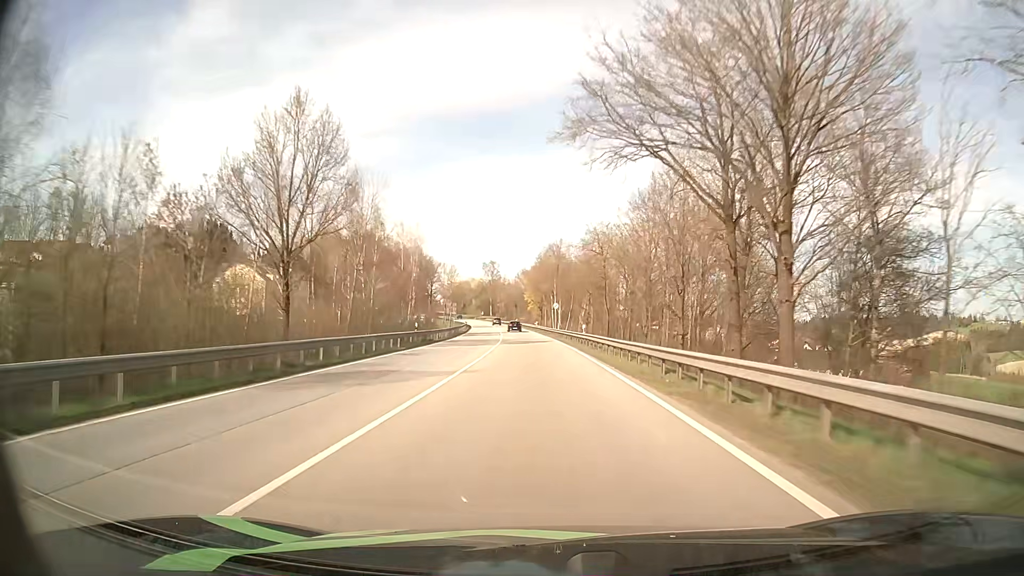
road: primary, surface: asphalt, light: Day
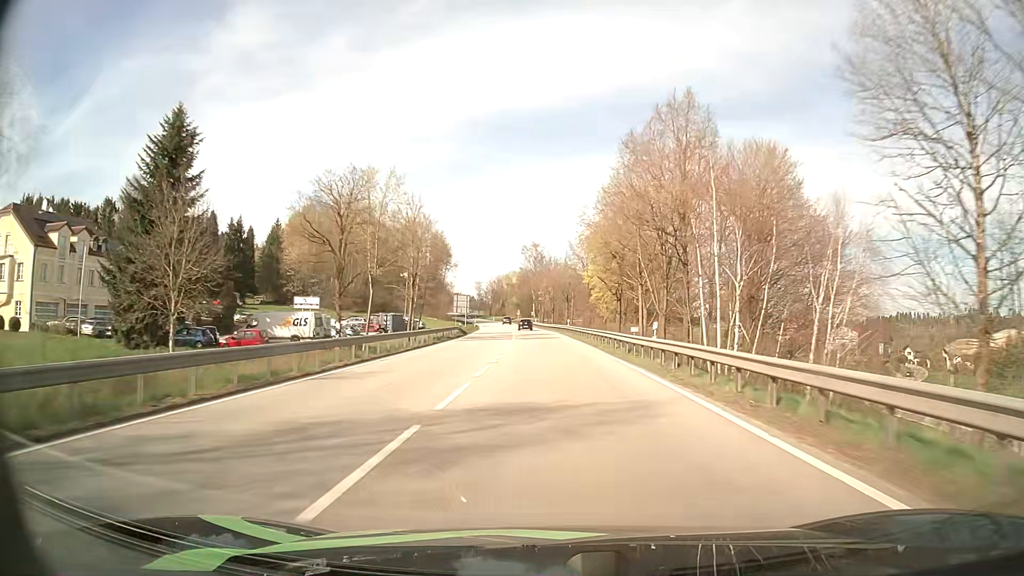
(-3.4, +74.9) m; -4°
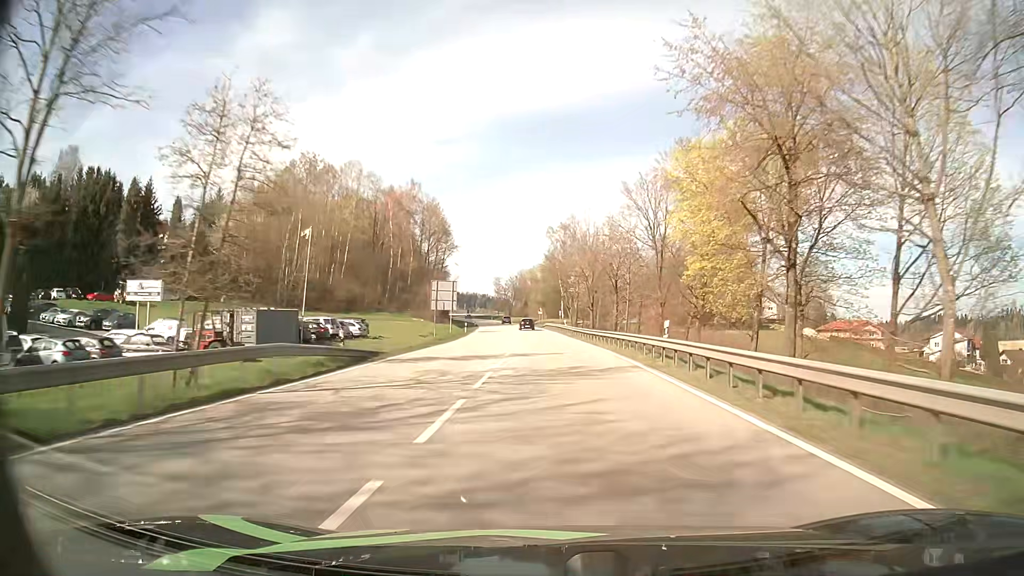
(-0.9, +44.6) m; -2°
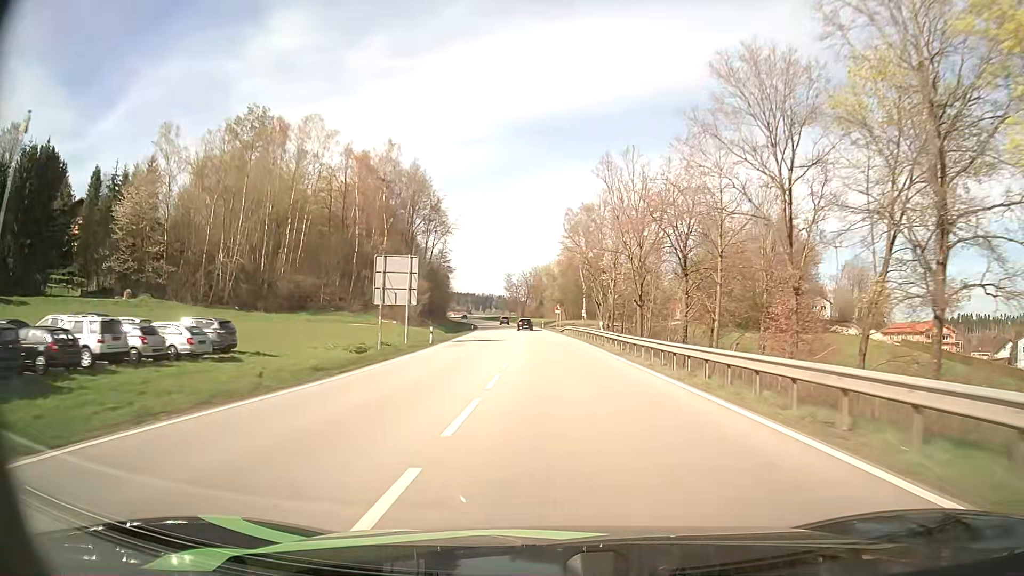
(-0.5, +29.2) m; -2°
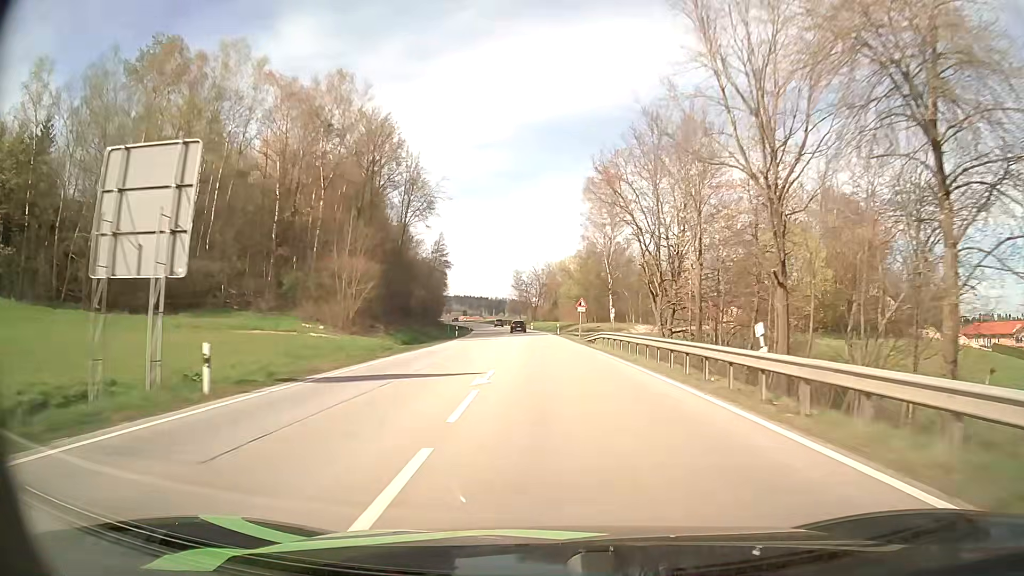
(-0.3, +29.0) m; -1°
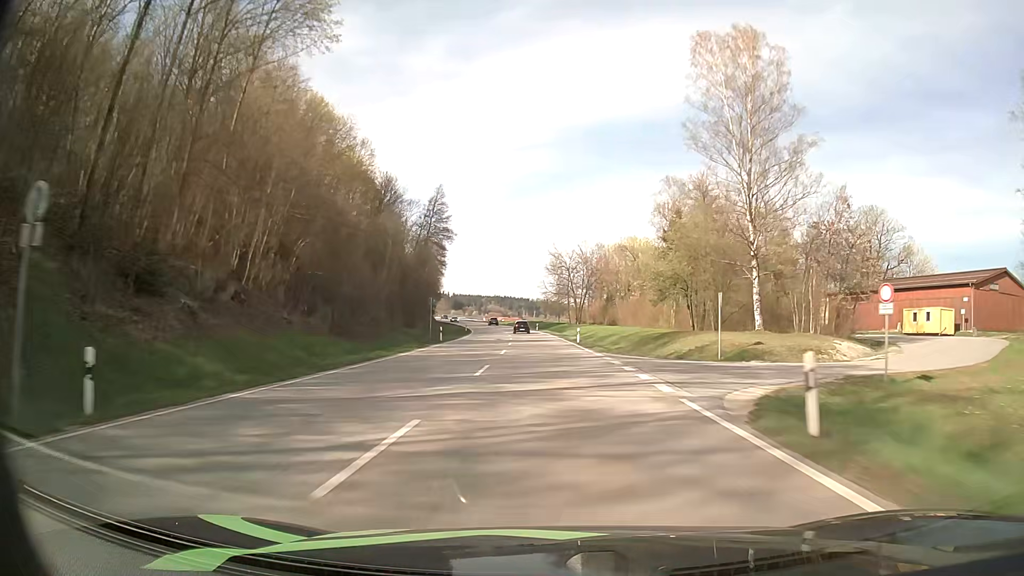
(-1.6, +57.6) m; -4°
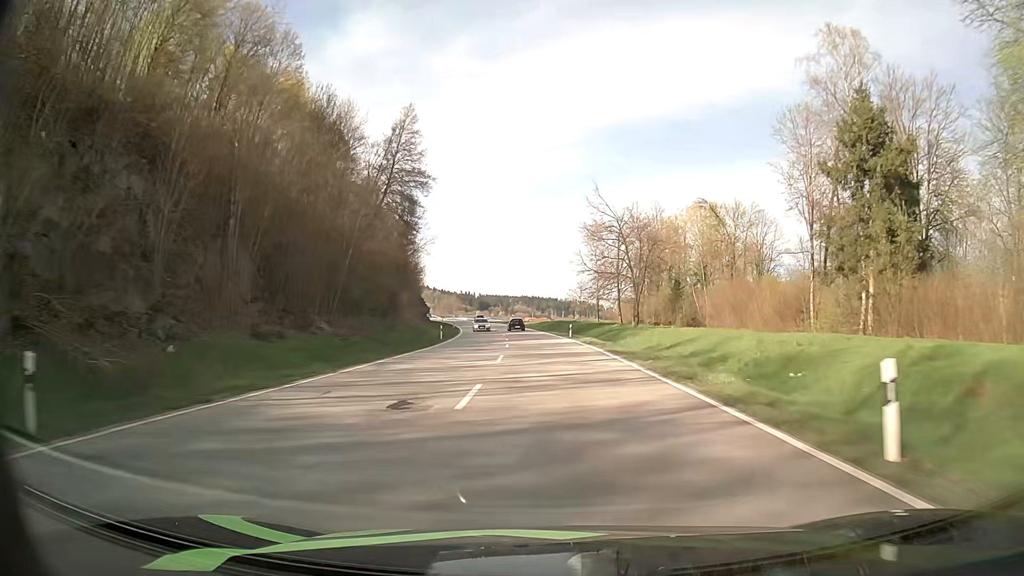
(-0.8, +42.3) m; -2°
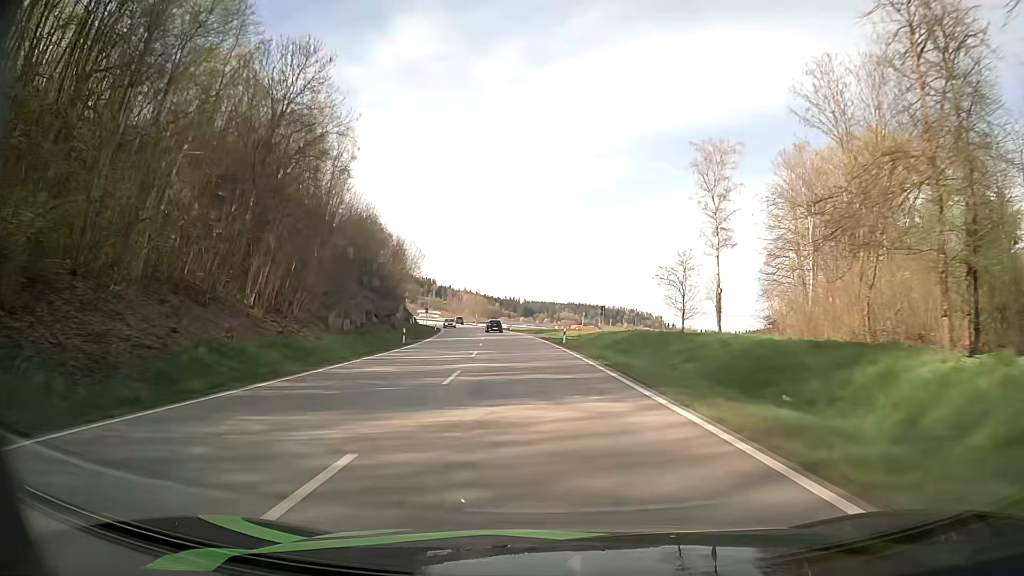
(-1.7, +55.4) m; -4°
(0, +10) (0, +20) (-1, +30) (-2, +40) (-3, +50) (-4, +60) (-5, +70) (-6, +80) (-8, +90) (-10, +99) m
